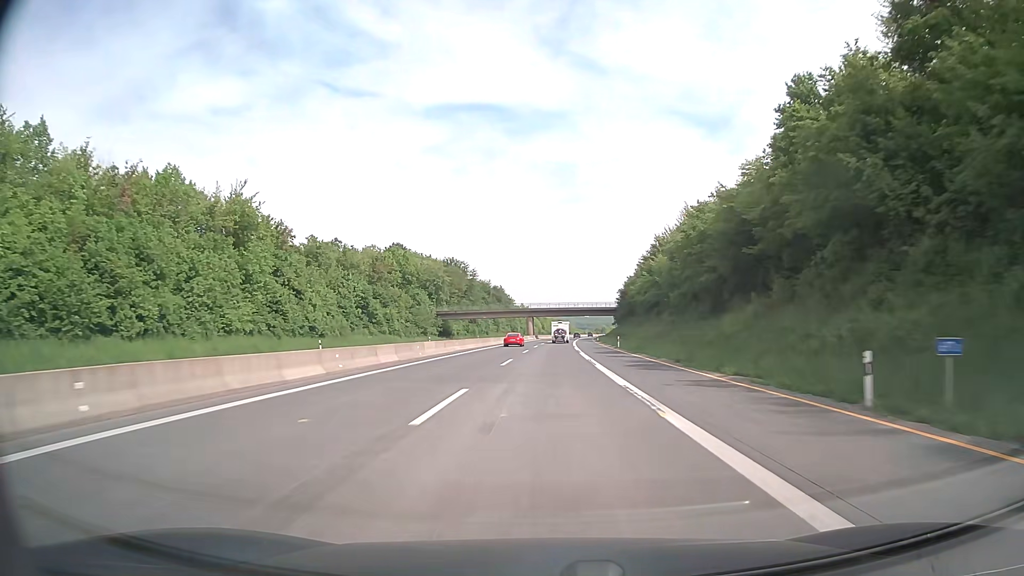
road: motorway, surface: asphalt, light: Day
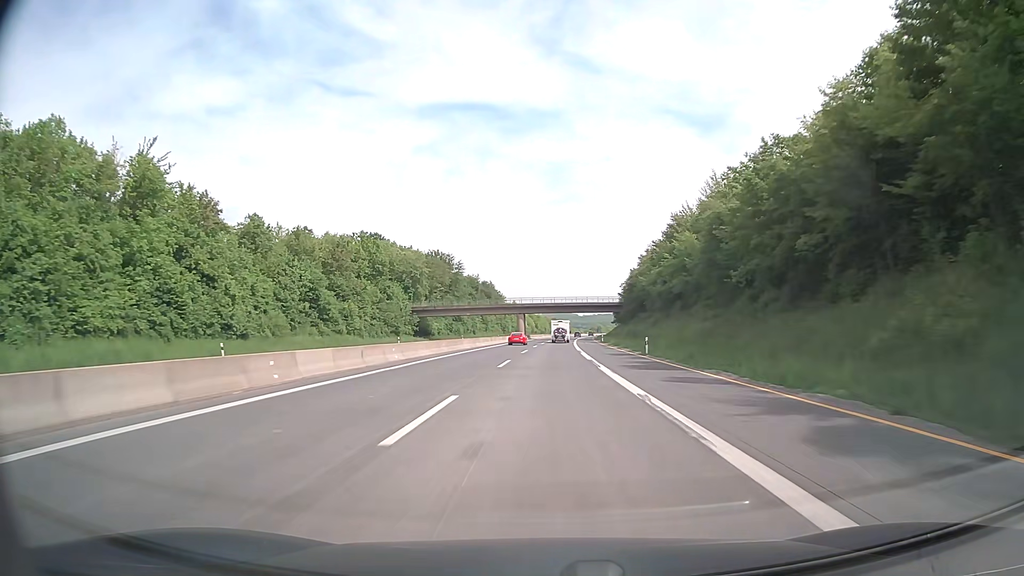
(+0.1, +19.7) m; +1°
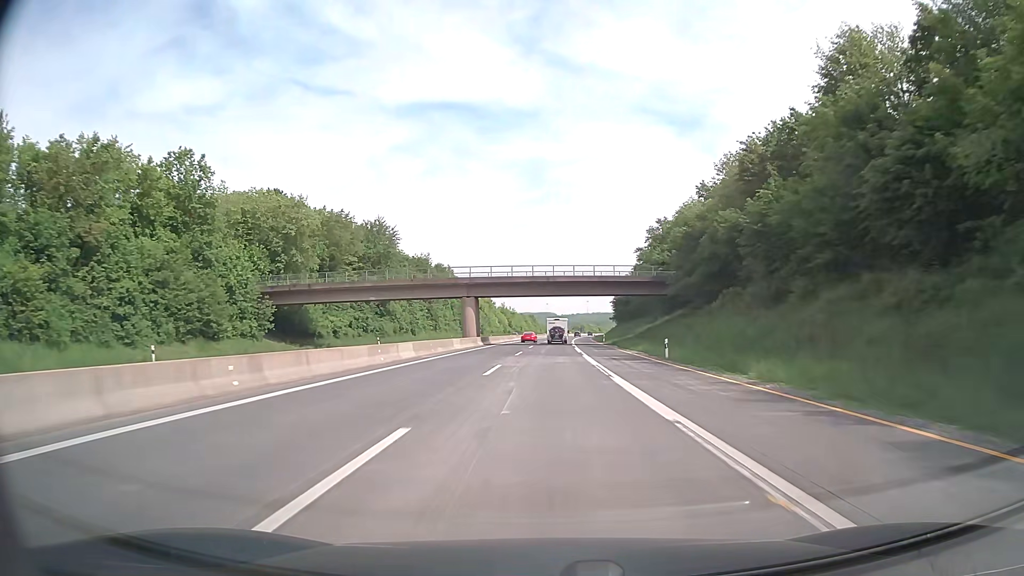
(+0.8, +58.1) m; +2°
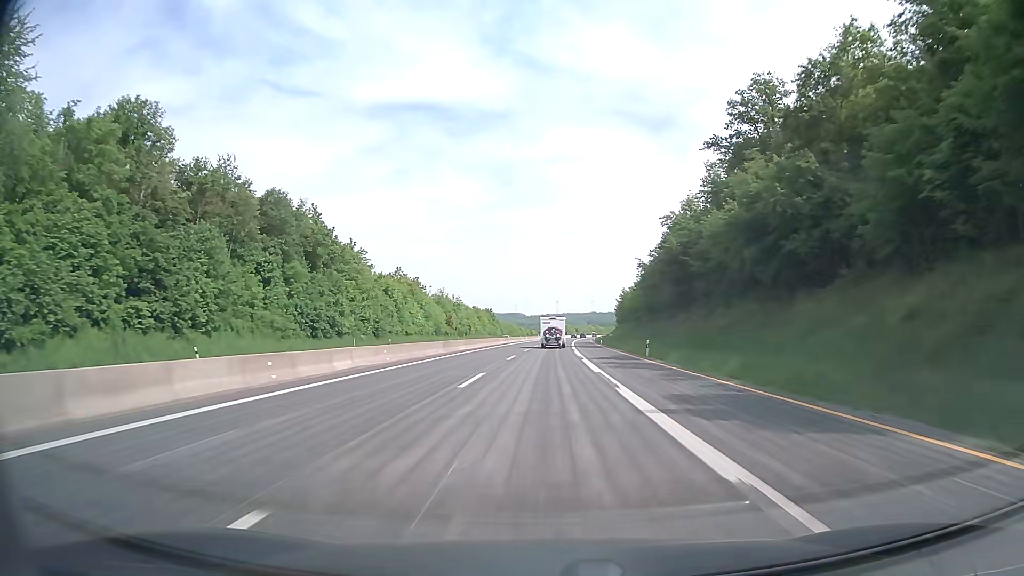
(+2.3, +93.4) m; +3°
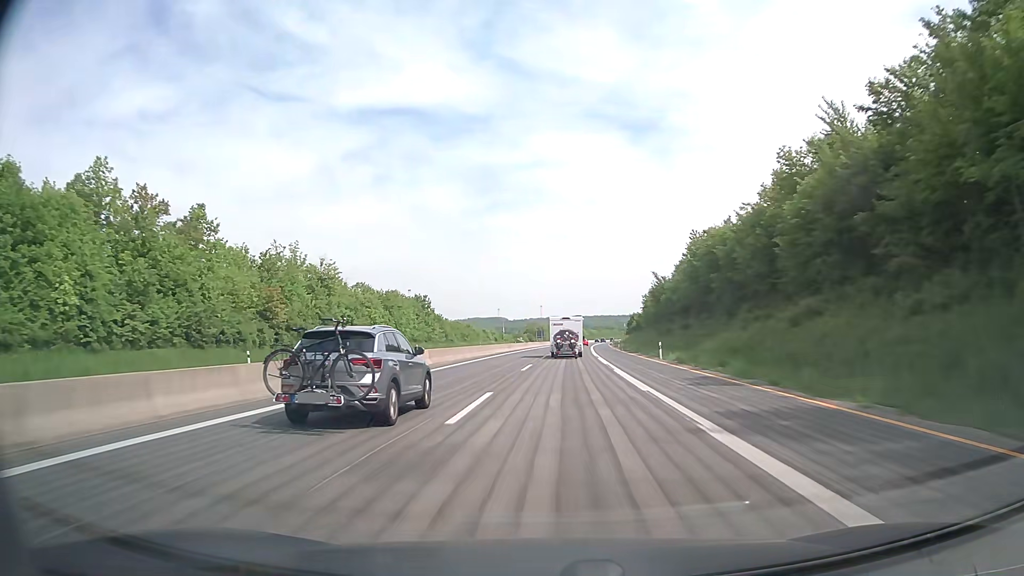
(+1.9, +95.9) m; +2°
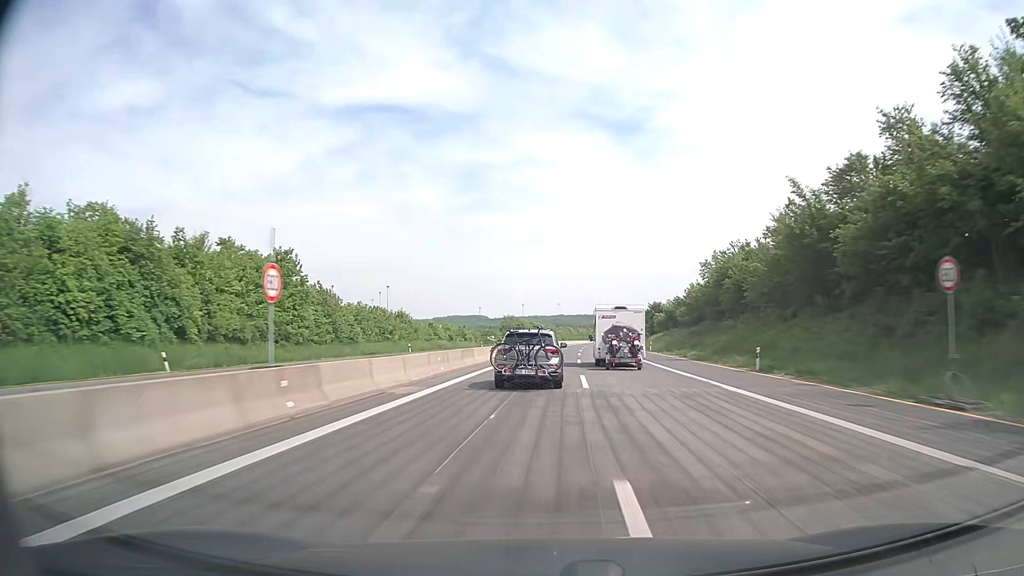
(-0.1, +64.5) m; +1°
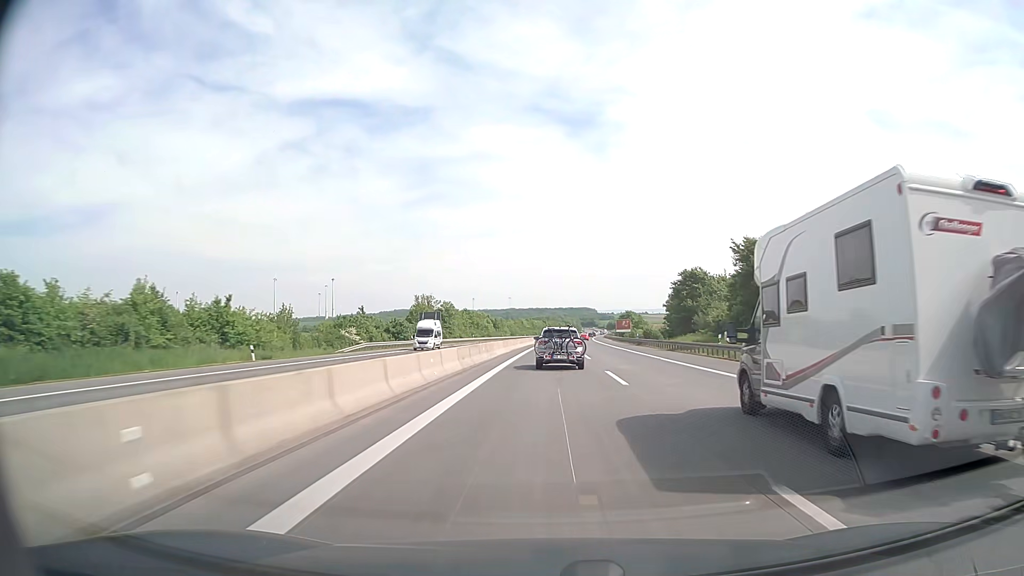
(+3.4, +90.1) m; +4°
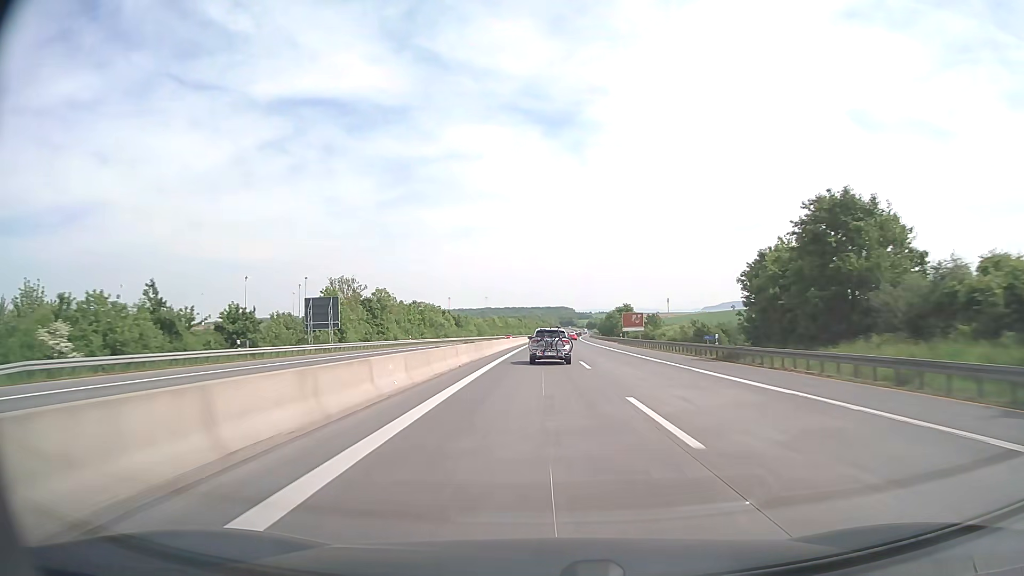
(+0.7, +45.4) m; +2°
(0, +10) (0, +20) (0, +30) (+1, +40) (+1, +50) (+2, +60) (+2, +70) (+3, +80) (+4, +90) (+4, +100) m
